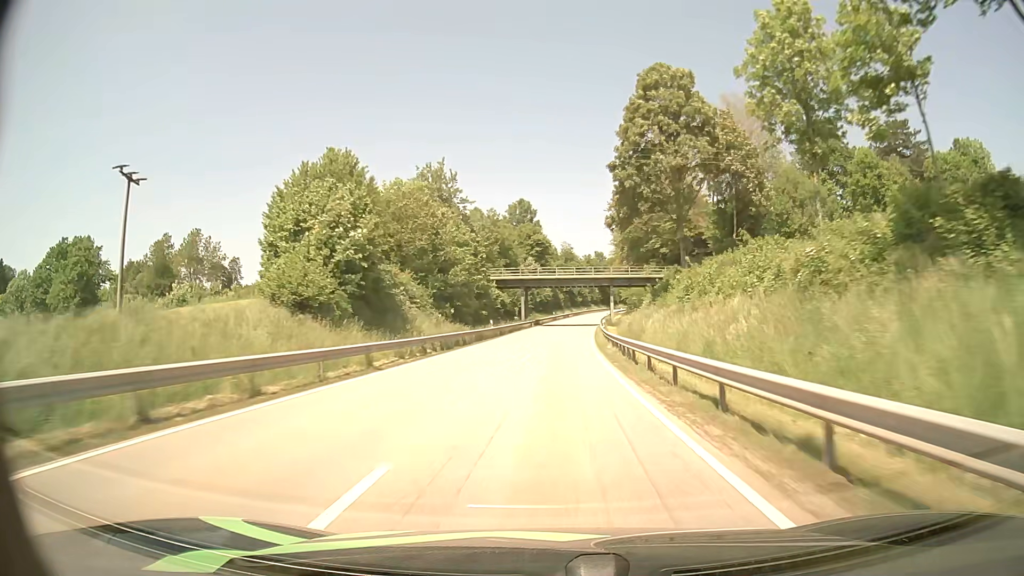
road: secondary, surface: asphalt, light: Day
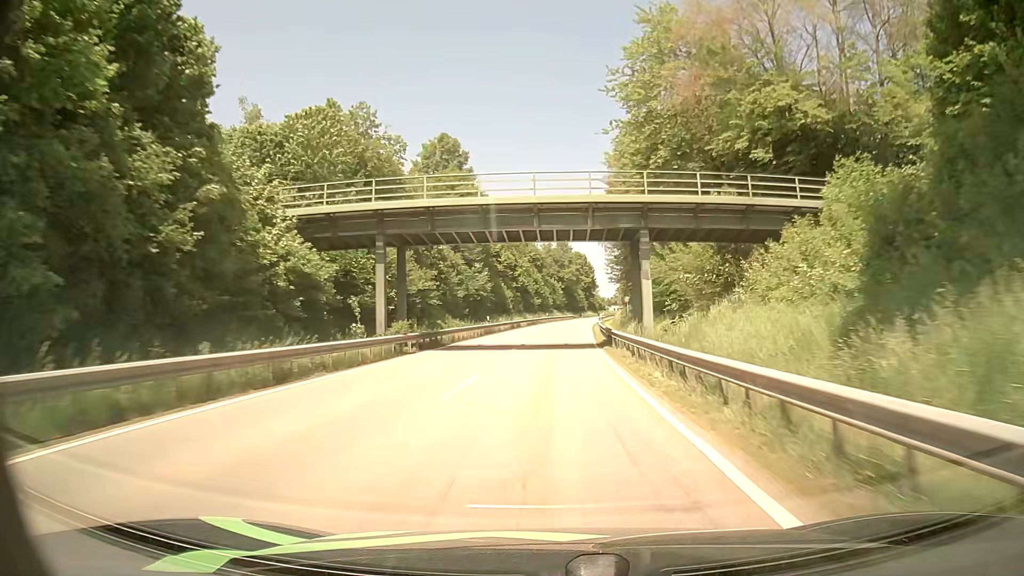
(+1.8, +53.9) m; +4°
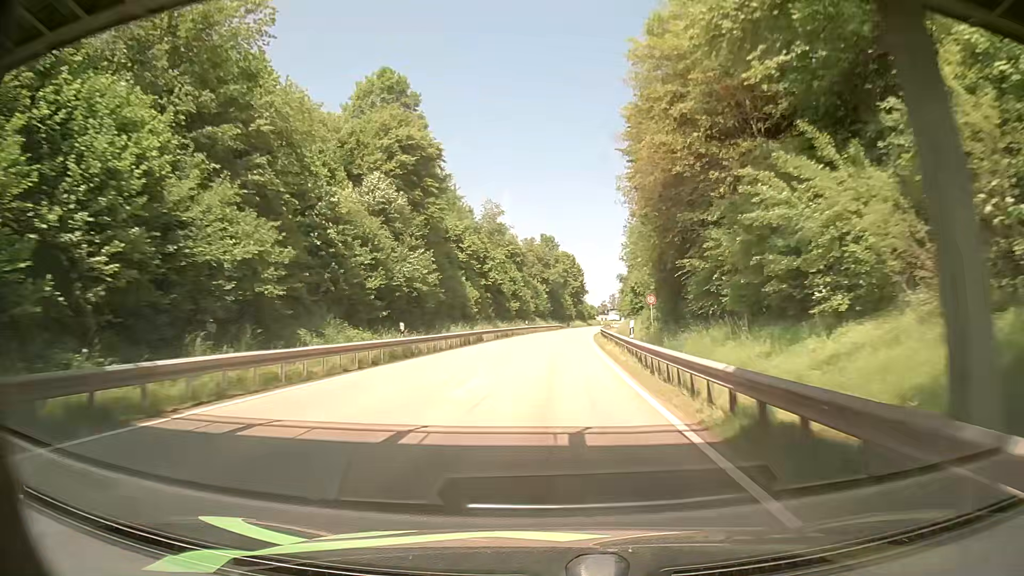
(+0.4, +24.9) m; +1°
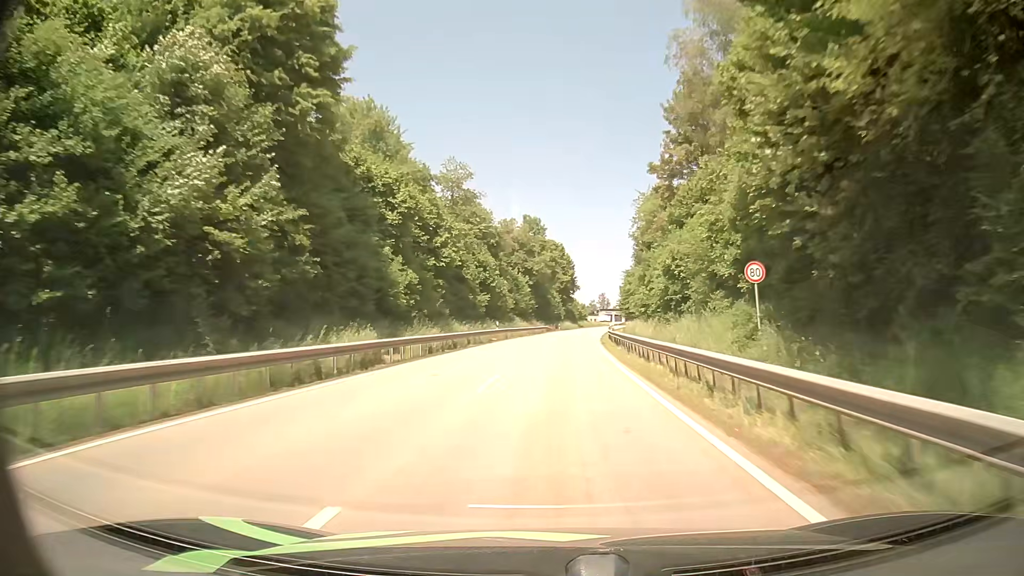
(+0.1, +24.1) m; +1°
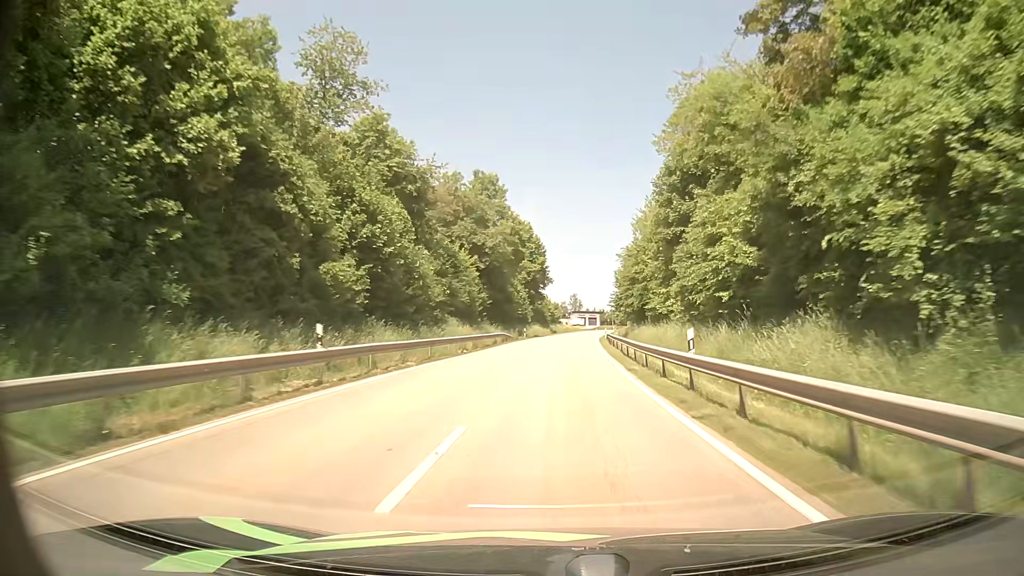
(+0.5, +33.4) m; +3°
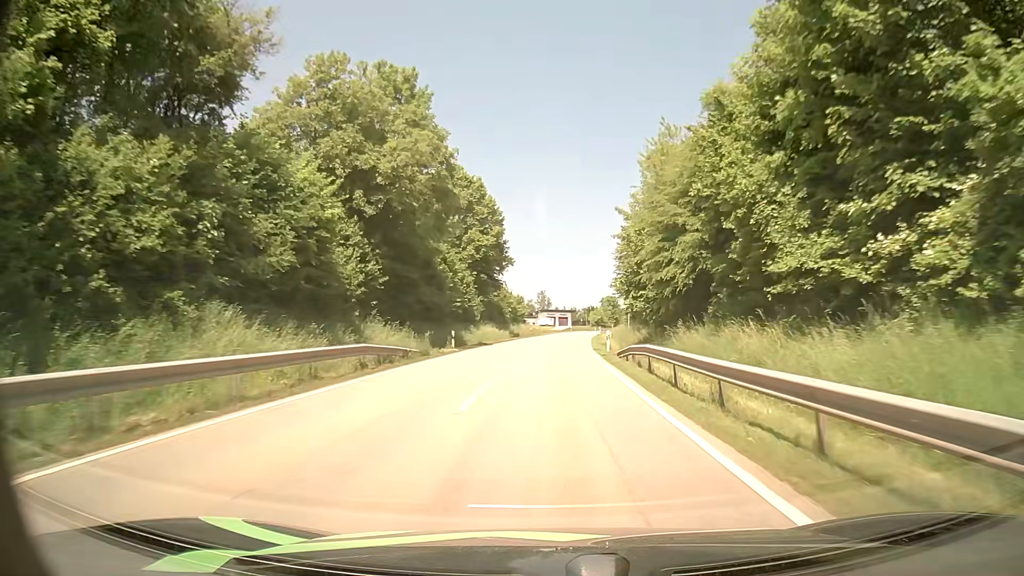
(+0.9, +31.7) m; +3°
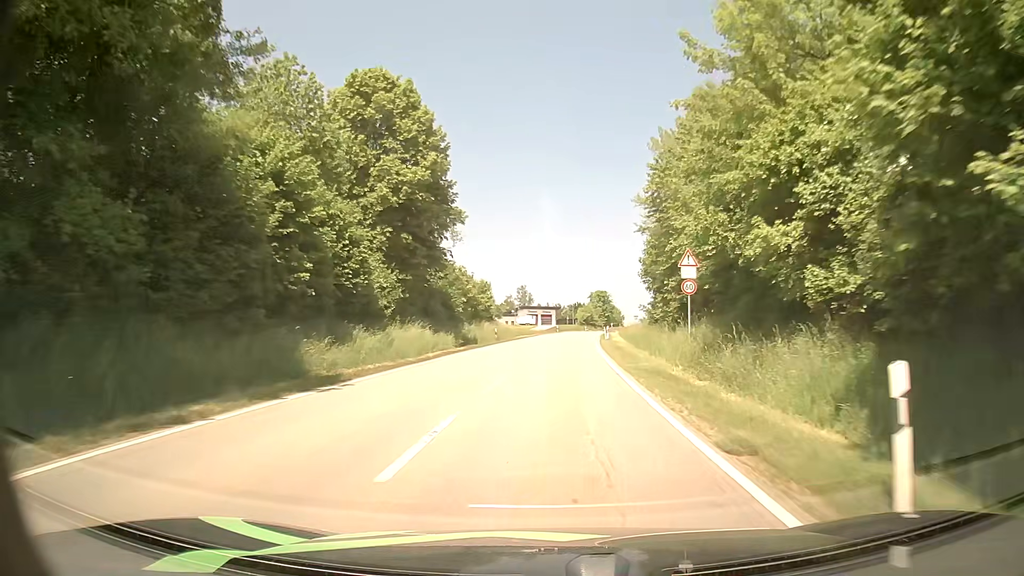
(+0.5, +30.0) m; +2°
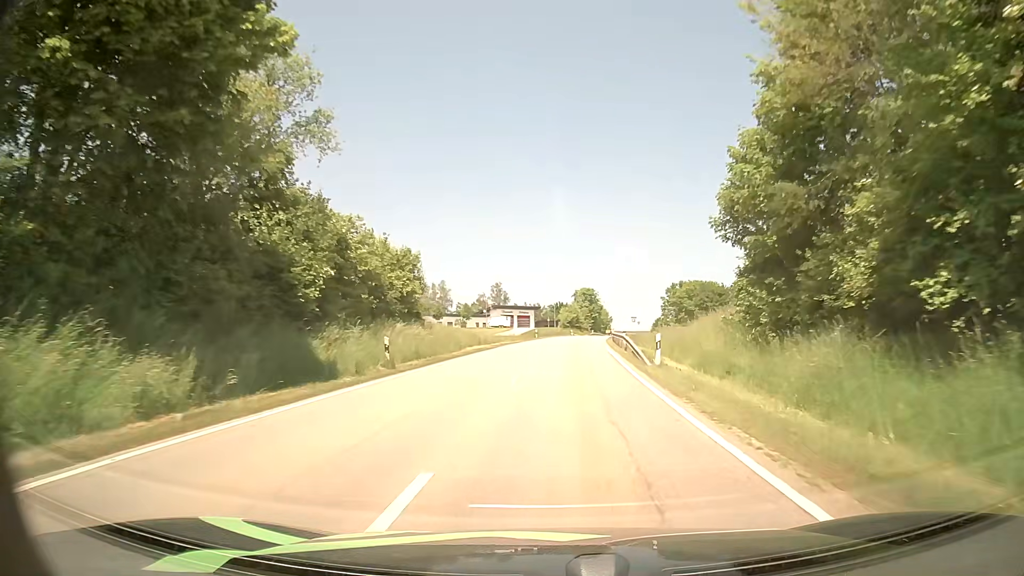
(+0.4, +28.7) m; +2°
(0, +10) (0, +20) (+1, +30) (+1, +40) (+2, +50) (+3, +60) (+4, +70) (+5, +80) (+6, +90) (+7, +100) m
